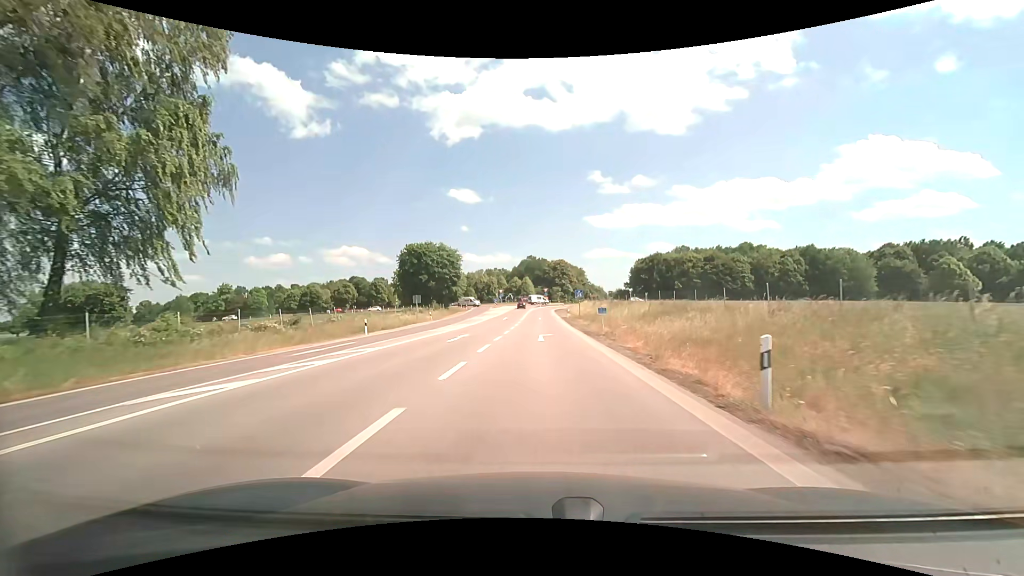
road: motorway_link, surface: asphalt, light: Day
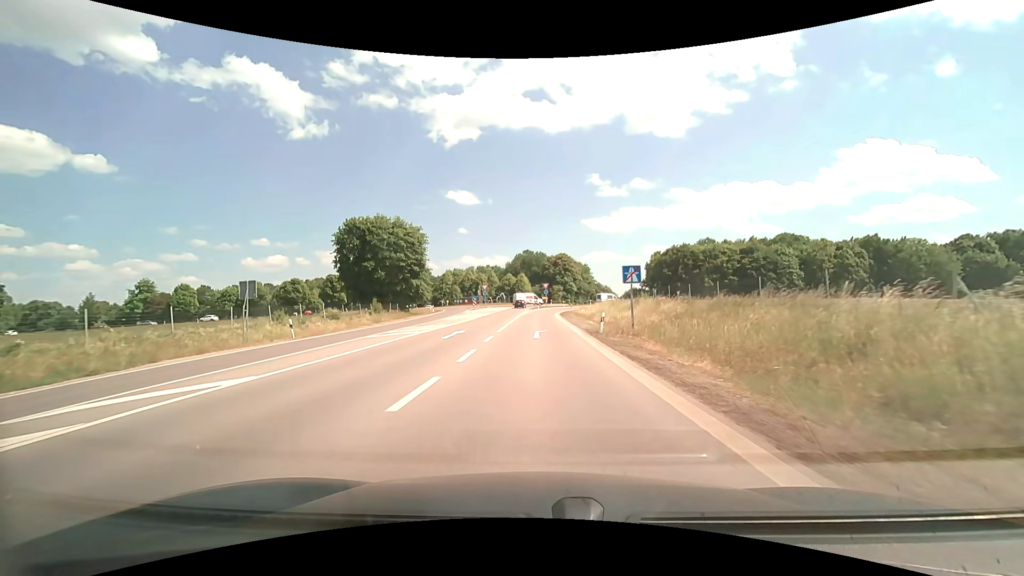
(+0.2, +32.5) m; 0°
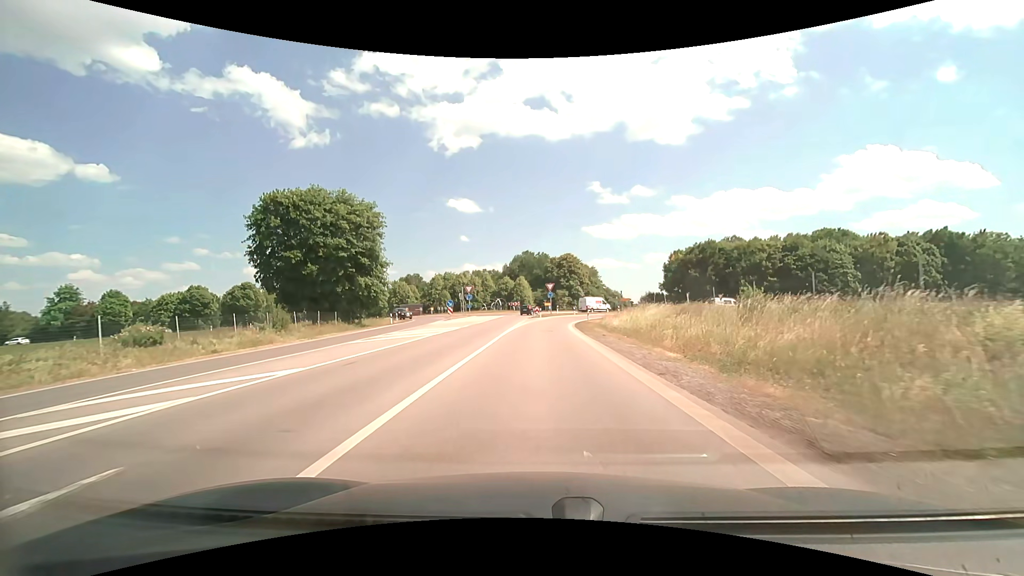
(0.0, +22.5) m; 0°
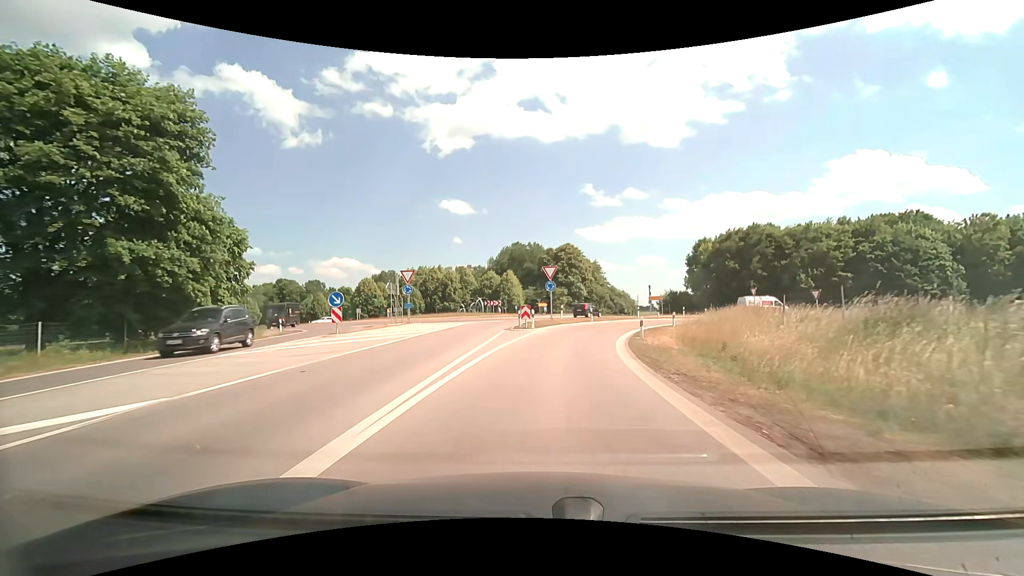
(+0.1, +29.1) m; +1°
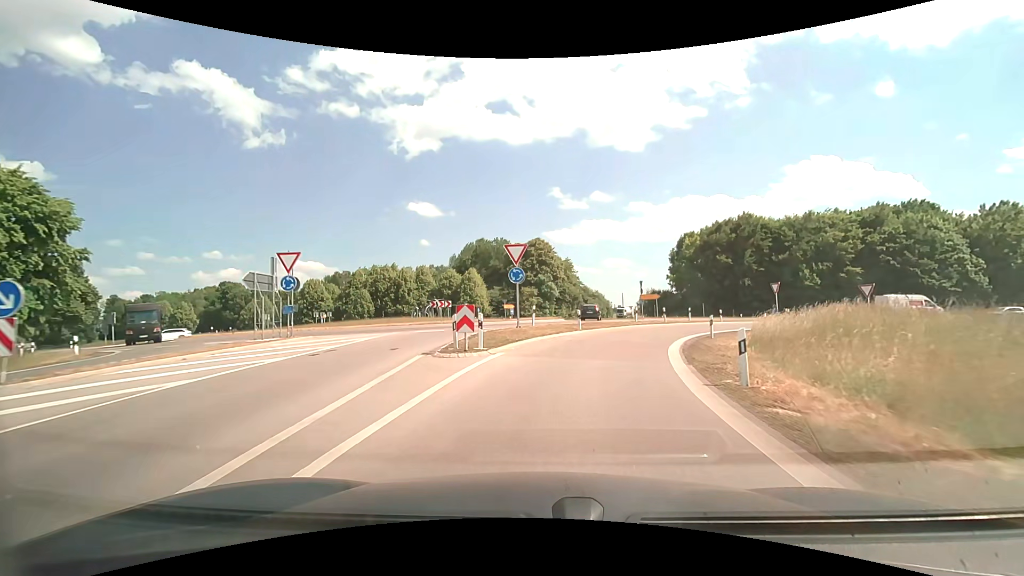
(+0.4, +14.0) m; +3°
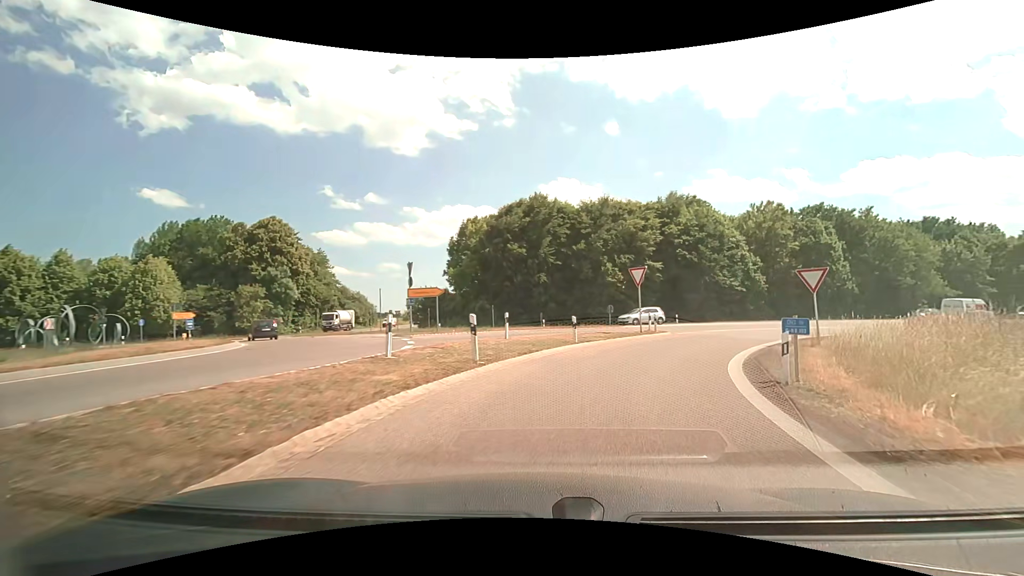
(+4.4, +25.1) m; +25°
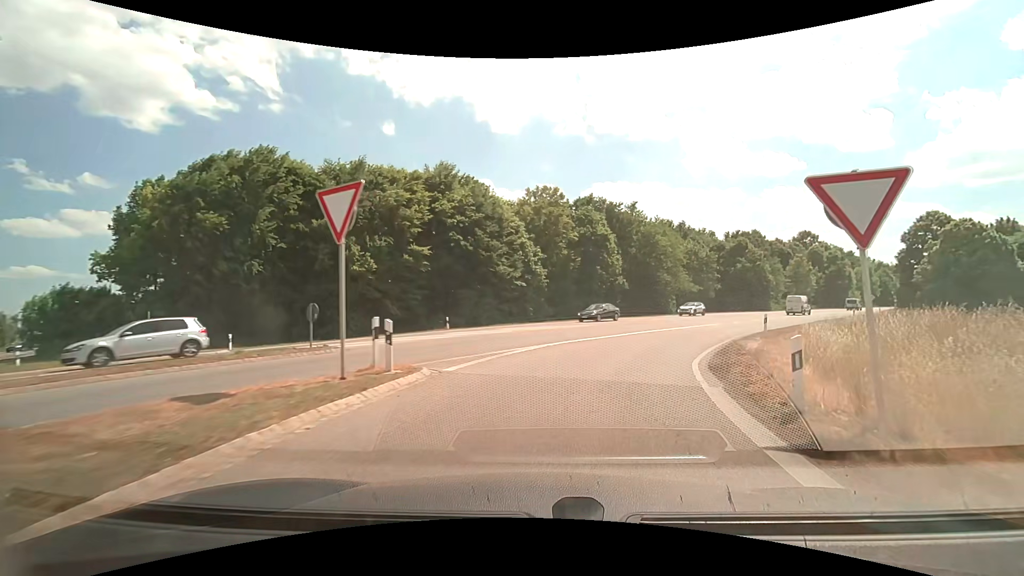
(+4.1, +17.4) m; +26°
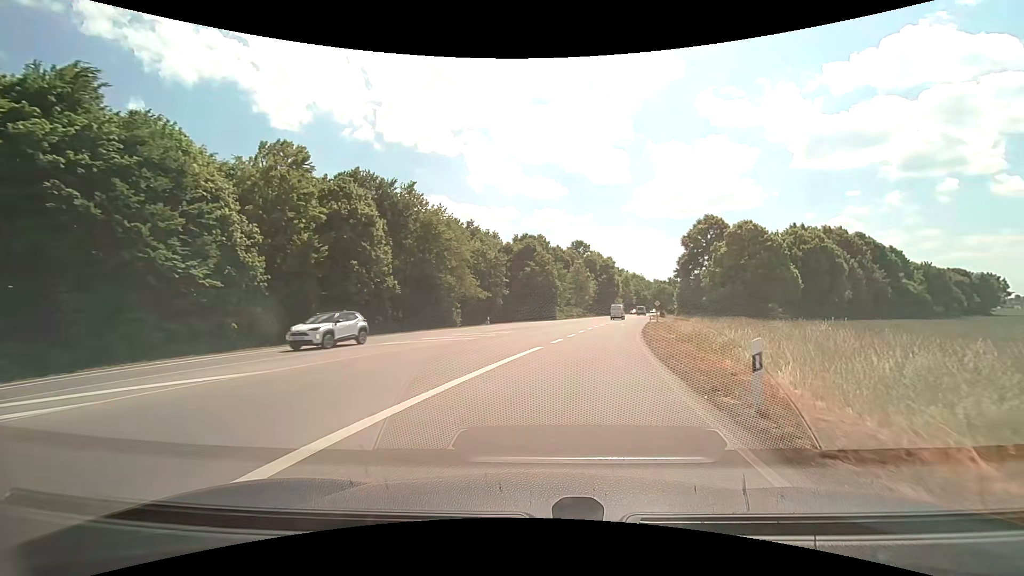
(+4.1, +18.8) m; +24°
(+1, +10) (+2, +20) (+4, +30) (+6, +40) (+7, +49) (+9, +59) (+11, +69) (+13, +79) (+15, +89) (+17, +98) m
